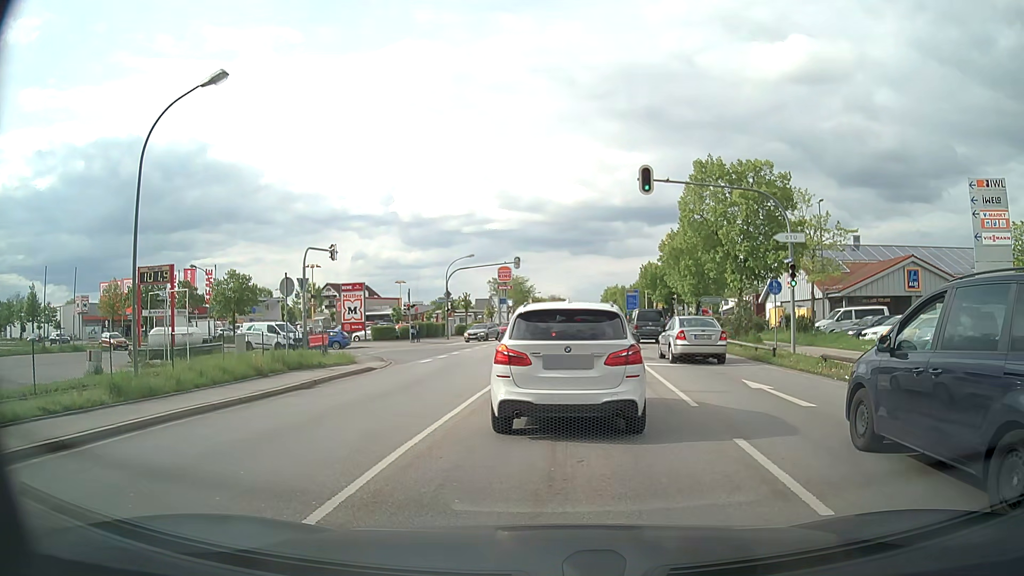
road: secondary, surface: asphalt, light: Day
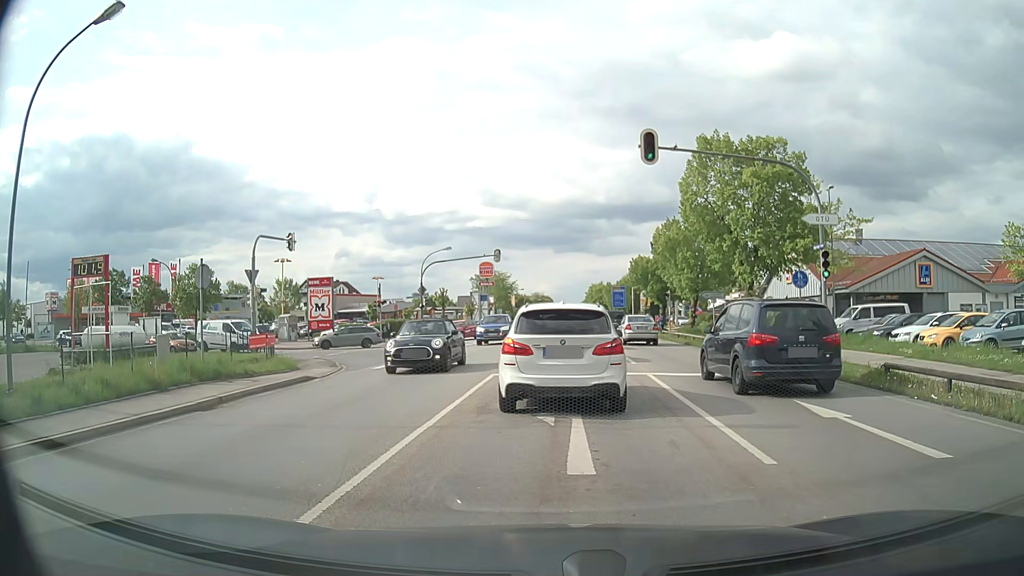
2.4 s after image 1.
(0.0, +4.5) m; +1°
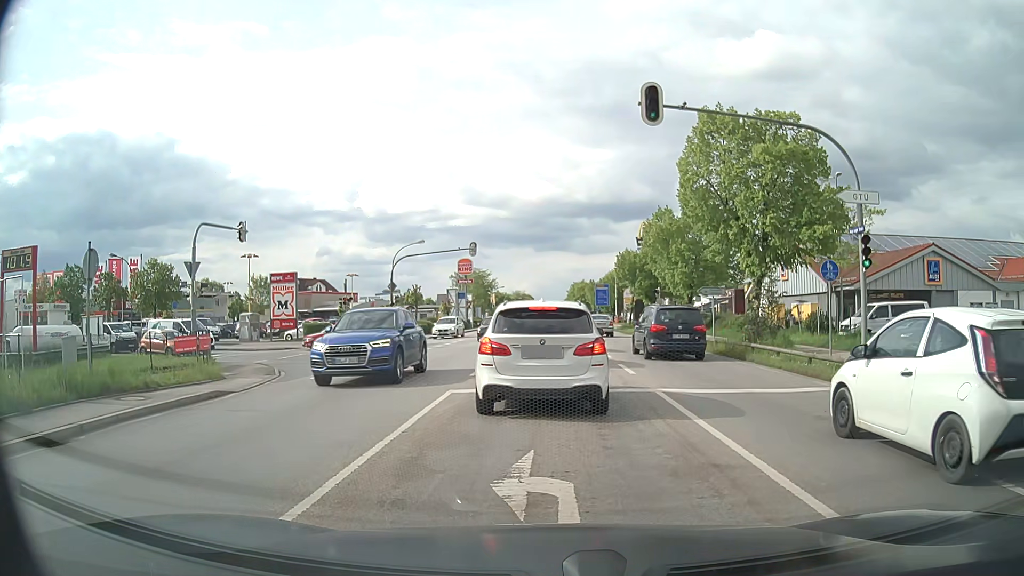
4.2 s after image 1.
(0.0, +4.0) m; 0°
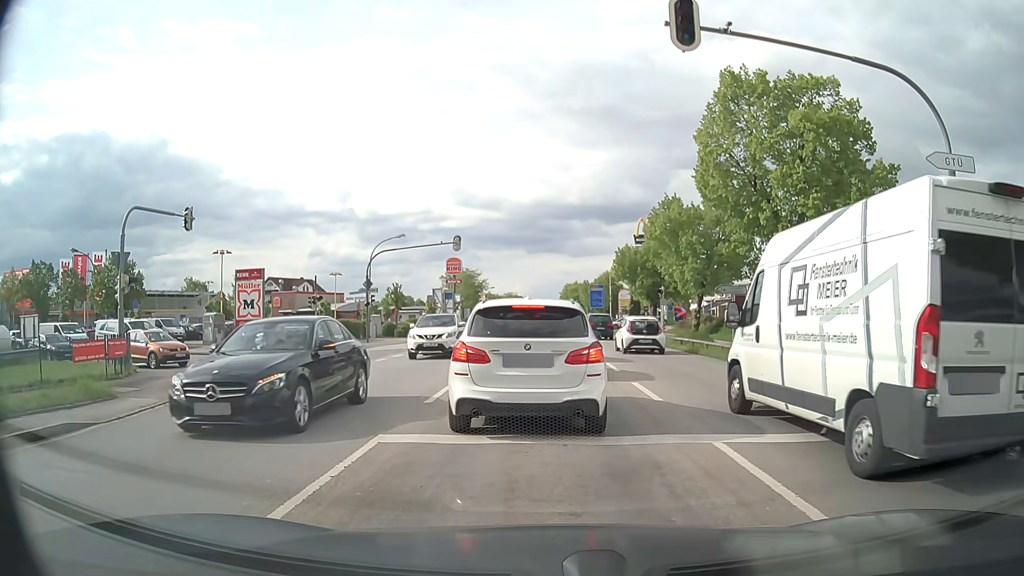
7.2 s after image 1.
(+0.1, +4.7) m; +2°
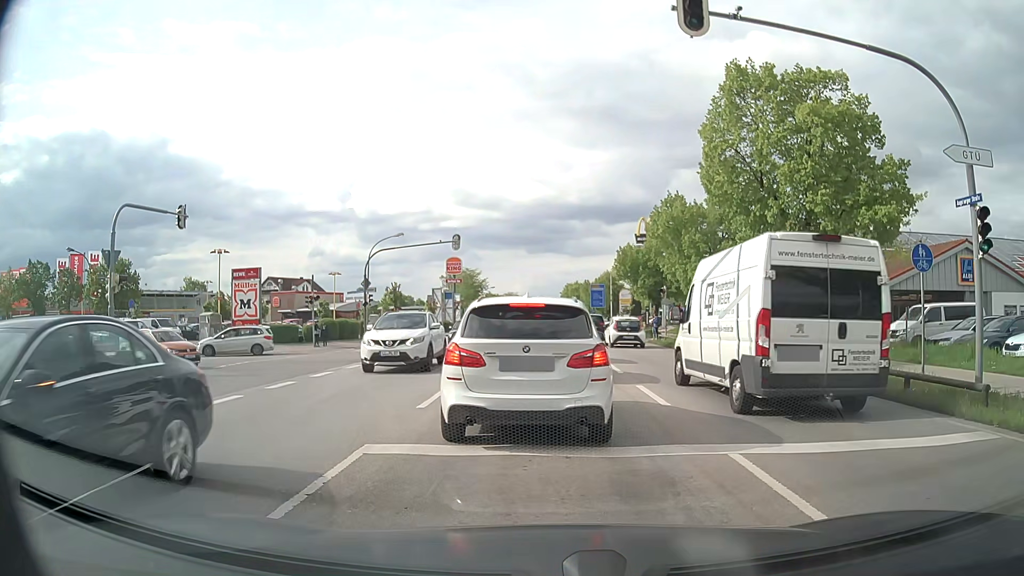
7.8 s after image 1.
(0.0, +0.6) m; 0°
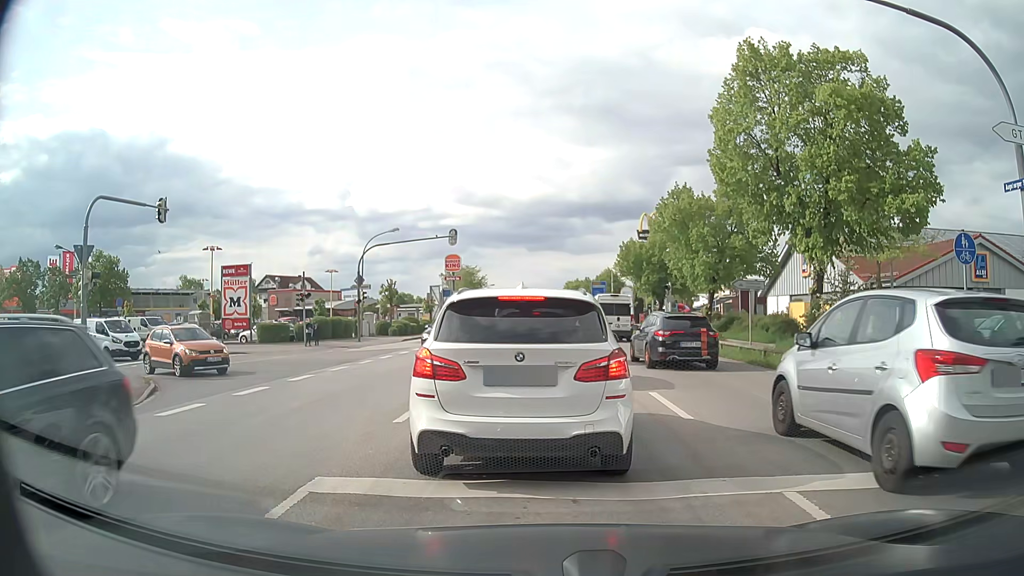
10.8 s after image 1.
(0.0, +1.6) m; 0°
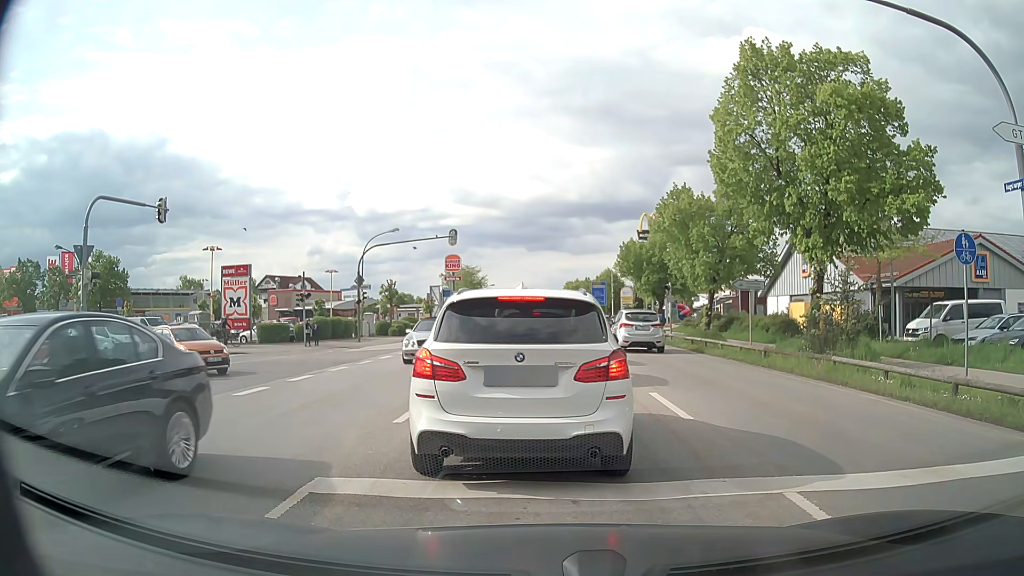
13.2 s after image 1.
(0.0, +0.1) m; 0°
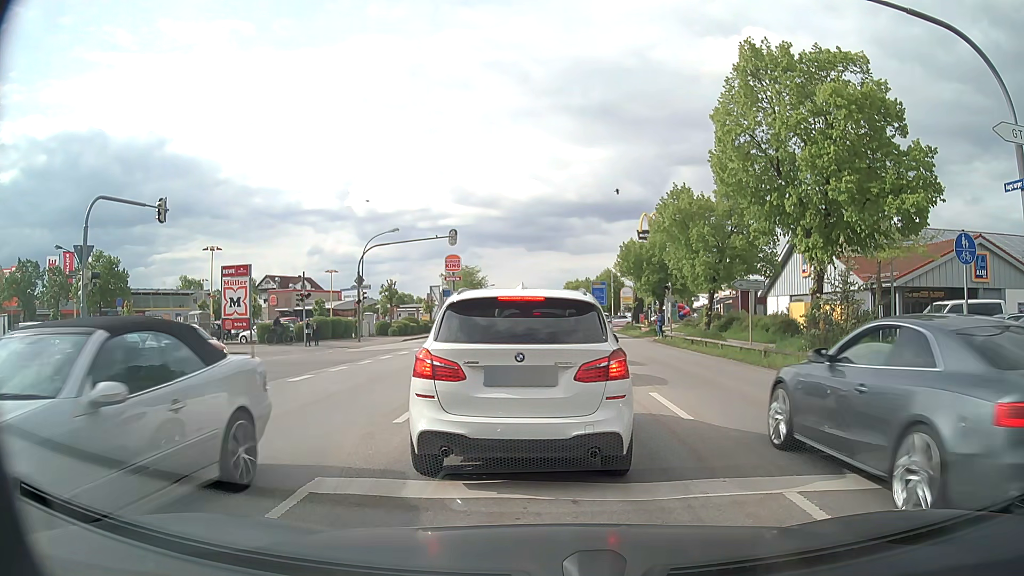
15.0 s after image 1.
(0.0, 0.0) m; 0°
